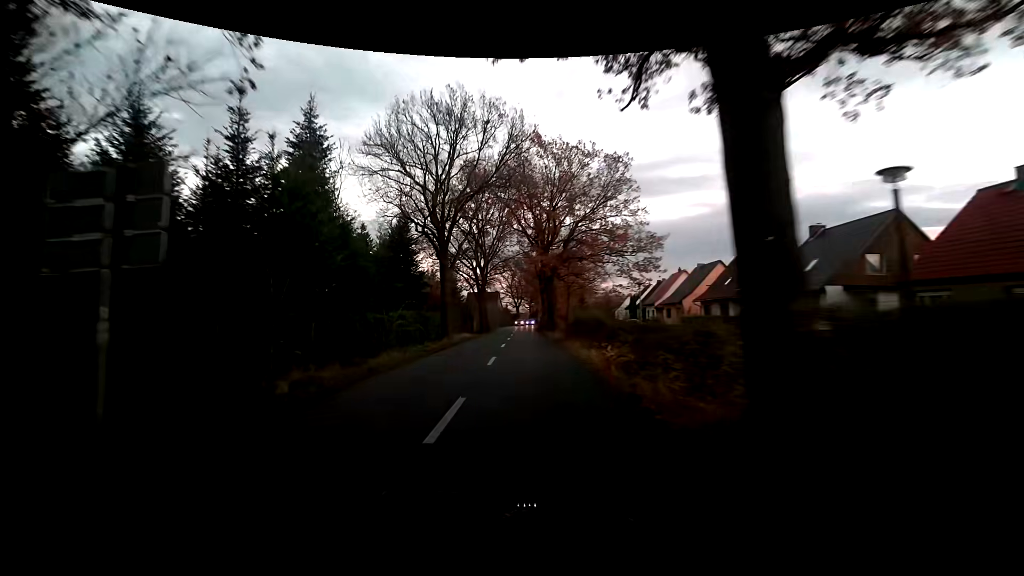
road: unclassified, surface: asphalt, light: Dusk
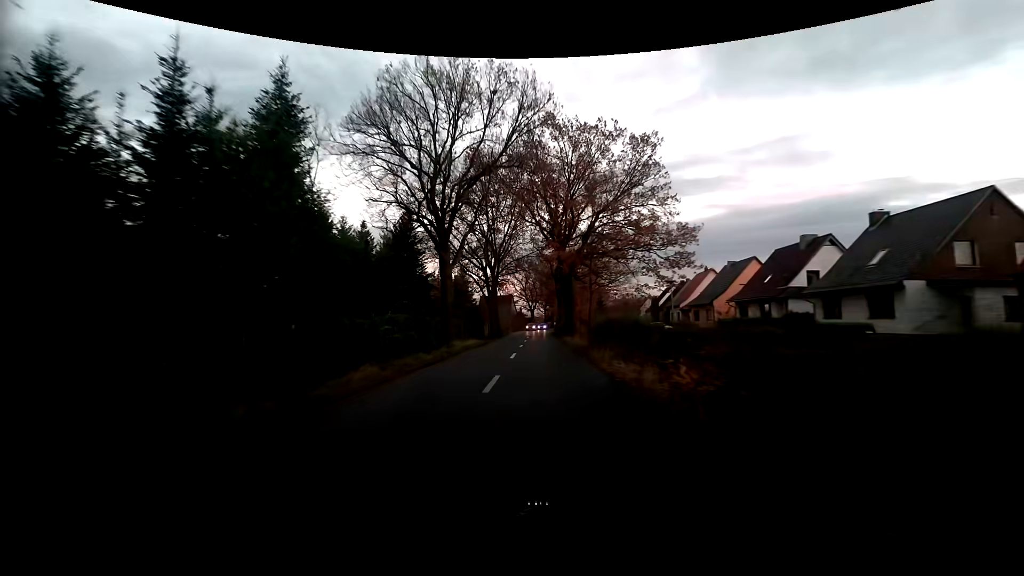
(-0.1, +5.0) m; -2°
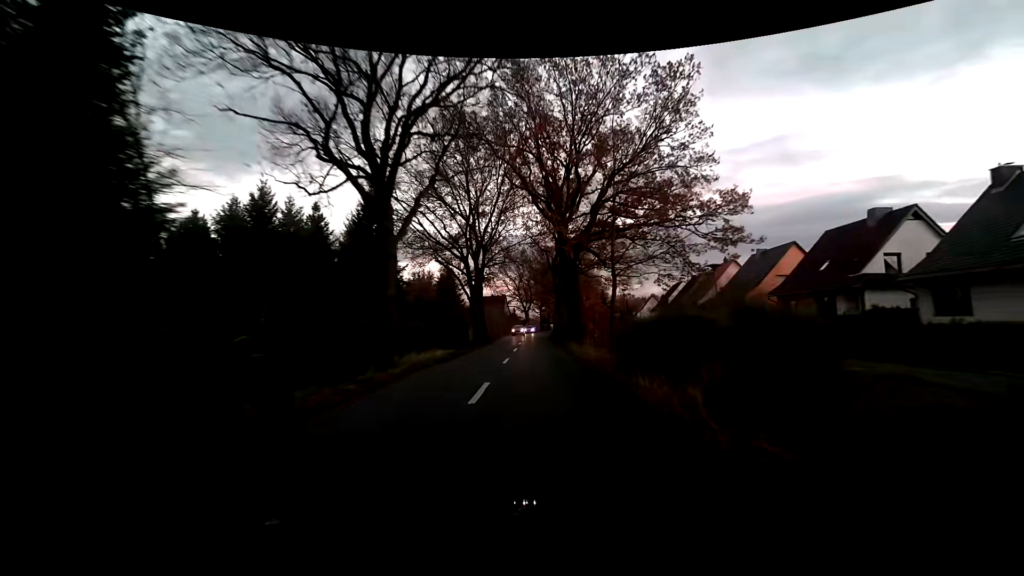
(0.0, +10.3) m; +1°
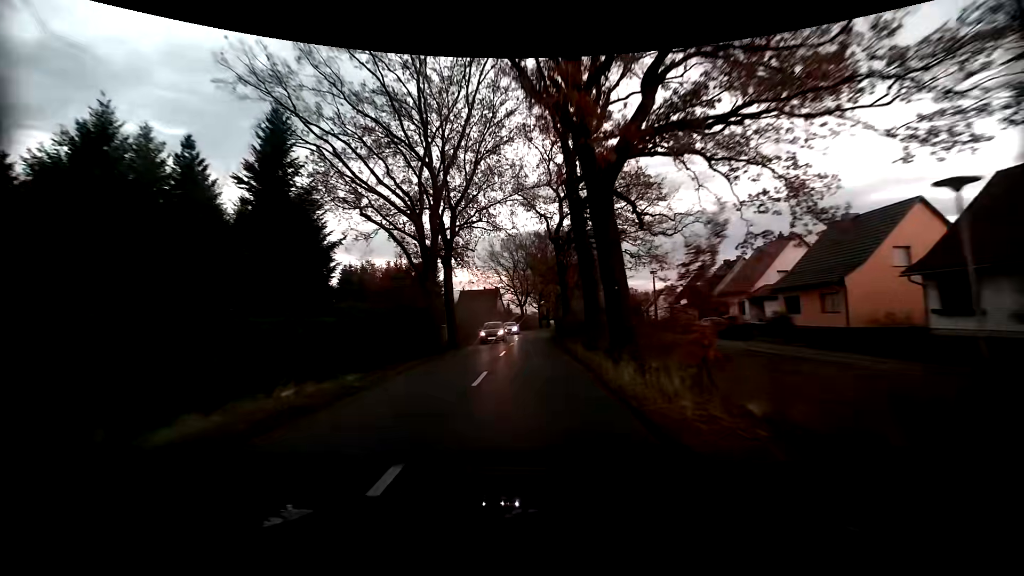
(0.0, +15.8) m; 0°
(0, +10) (0, +20) (0, +30) (-1, +40) (-1, +50) (0, +60) (0, +70) (+1, +80) (+2, +90) (+4, +100) m
